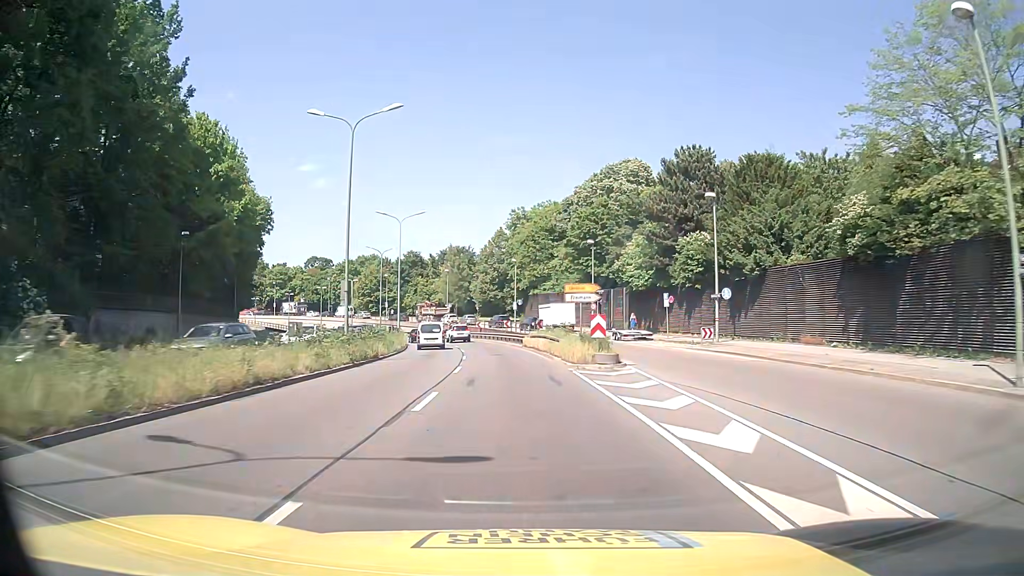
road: trunk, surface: asphalt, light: Day
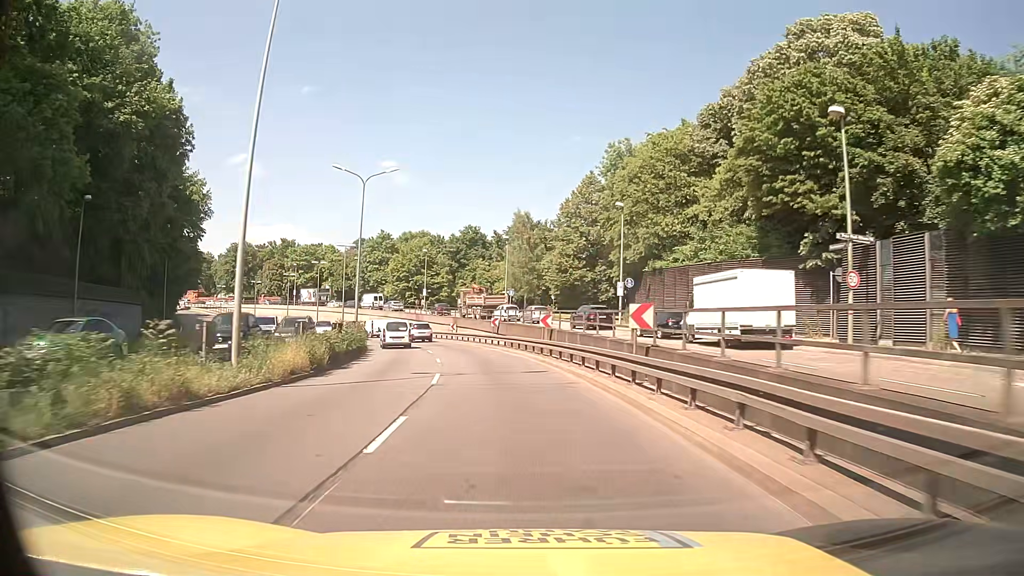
(-2.2, +40.1) m; -7°
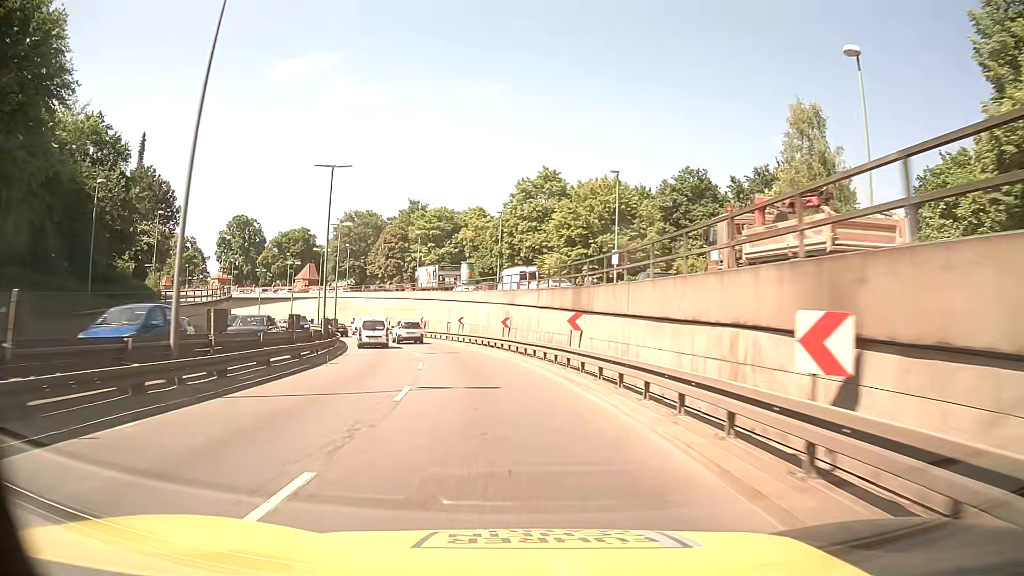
(-6.7, +49.6) m; -17°
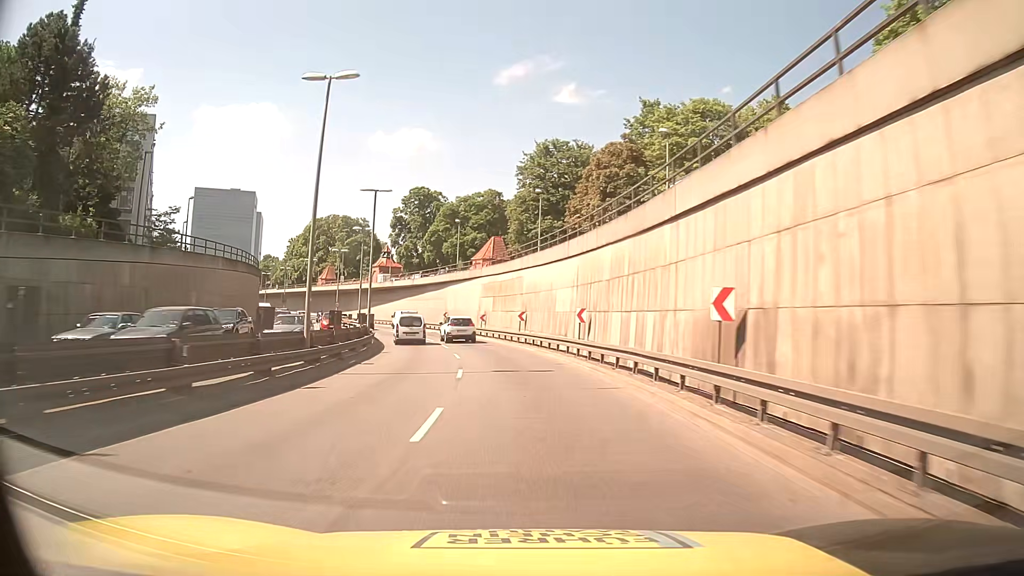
(-8.2, +49.3) m; -20°
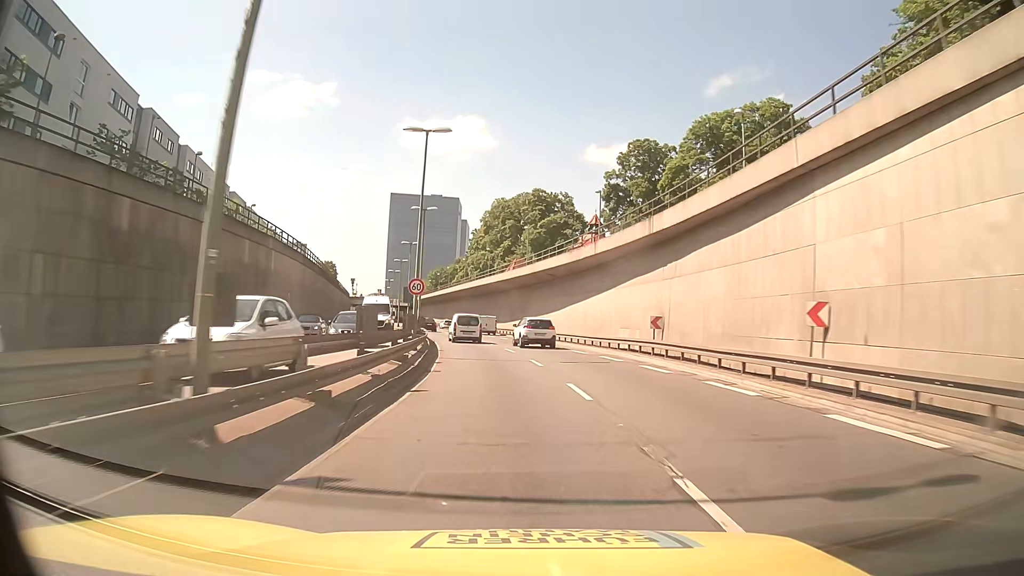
(-8.9, +49.4) m; -19°
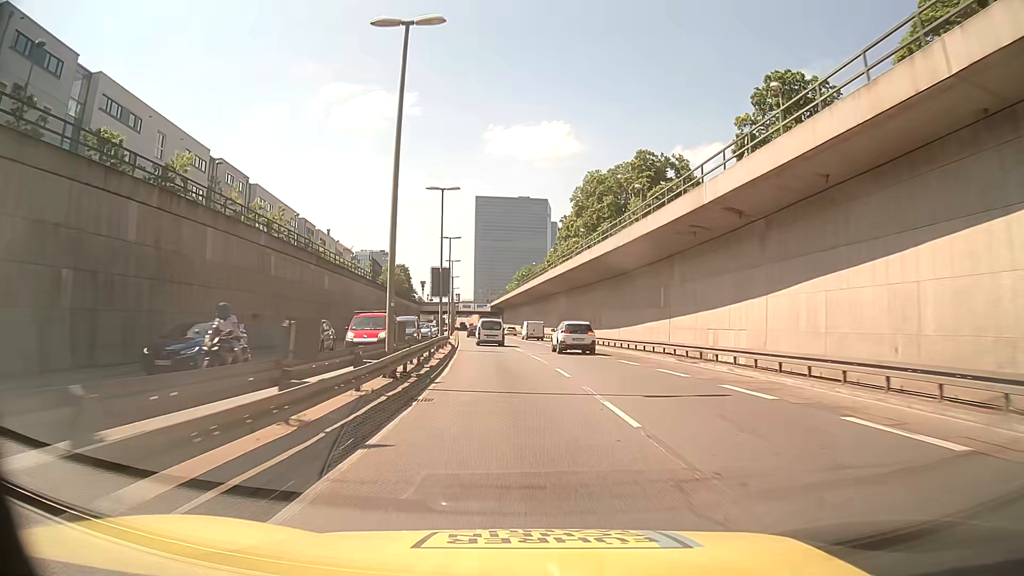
(-2.0, +30.0) m; -8°
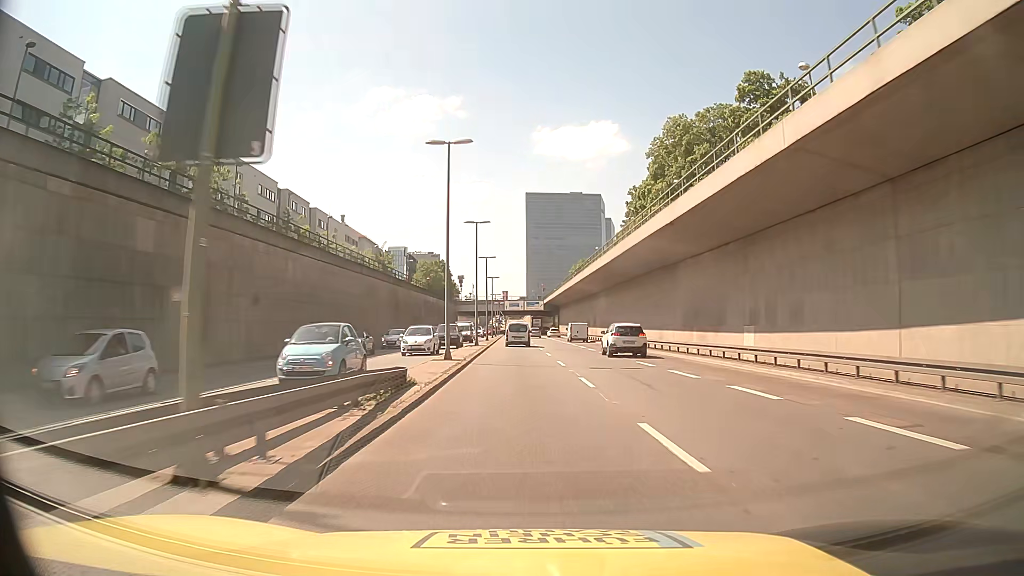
(-1.4, +30.1) m; -5°
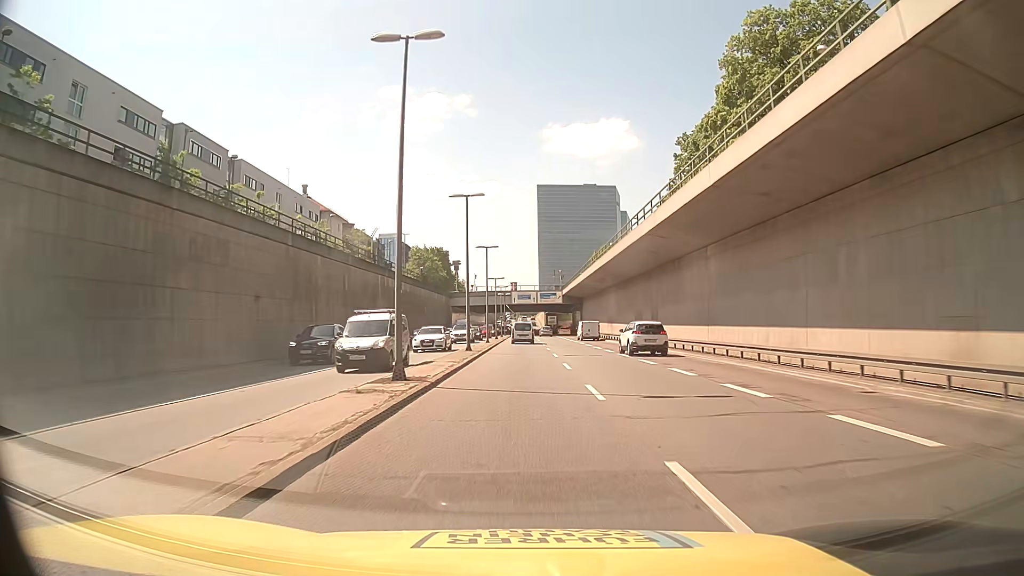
(-0.3, +30.1) m; -1°
(0, +10) (0, +20) (0, +30) (0, +40) (0, +50) (0, +60) (0, +70) (0, +80) (0, +90) (+1, +100) m
